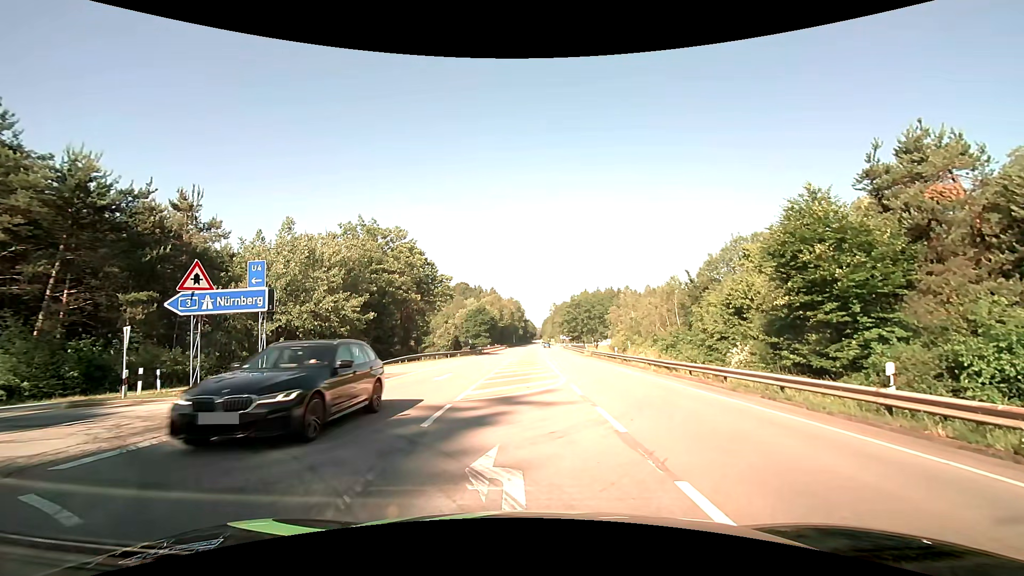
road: secondary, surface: asphalt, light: Day
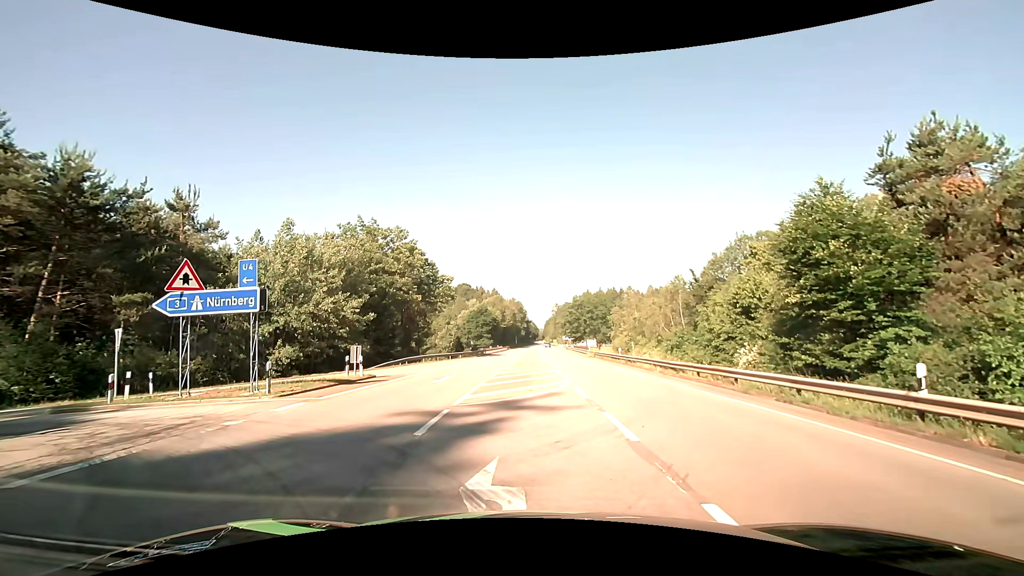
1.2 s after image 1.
(0.0, +0.7) m; 0°
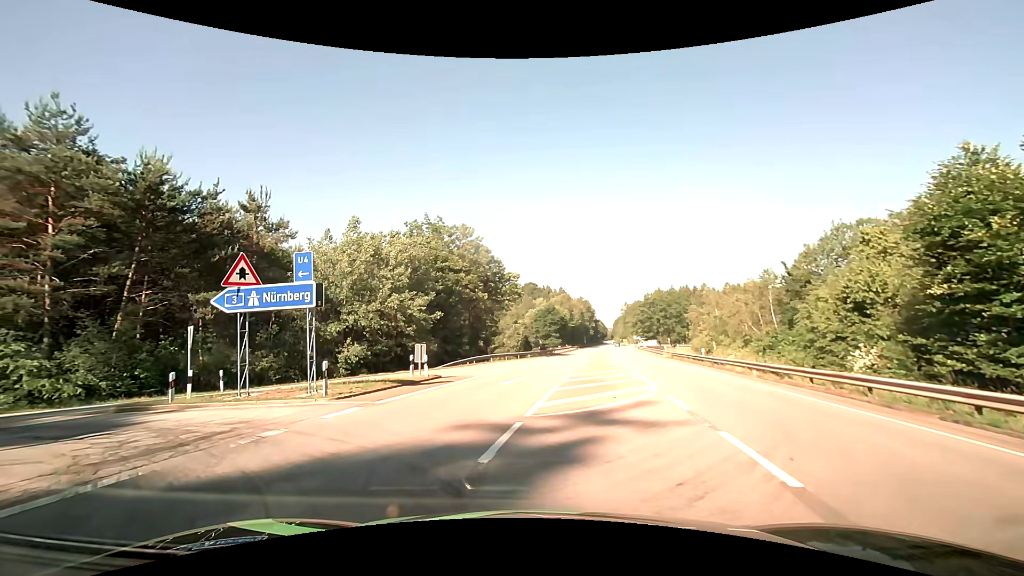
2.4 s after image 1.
(-0.1, +2.1) m; -7°
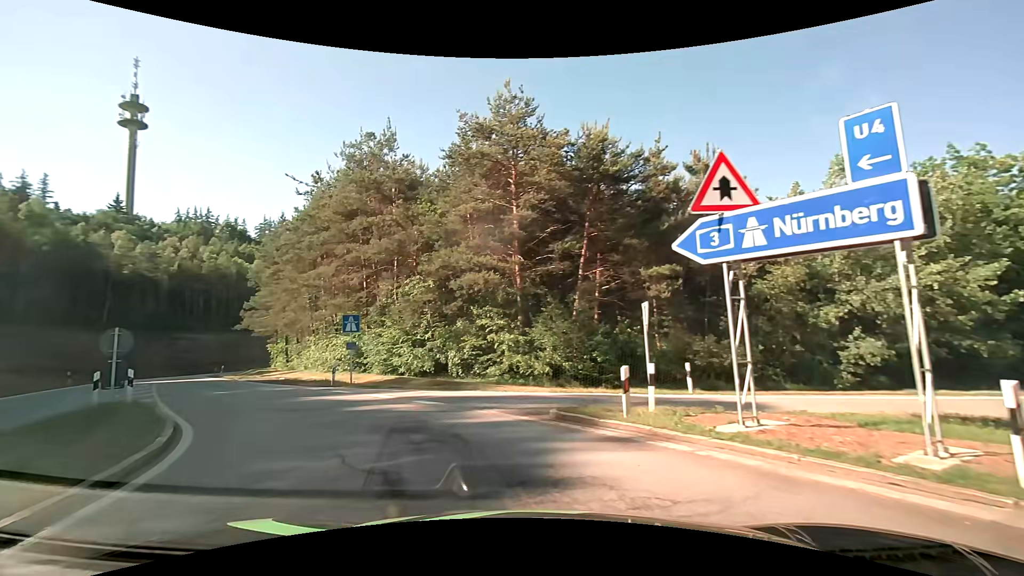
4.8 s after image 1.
(-4.0, +8.3) m; -50°
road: motorway_link
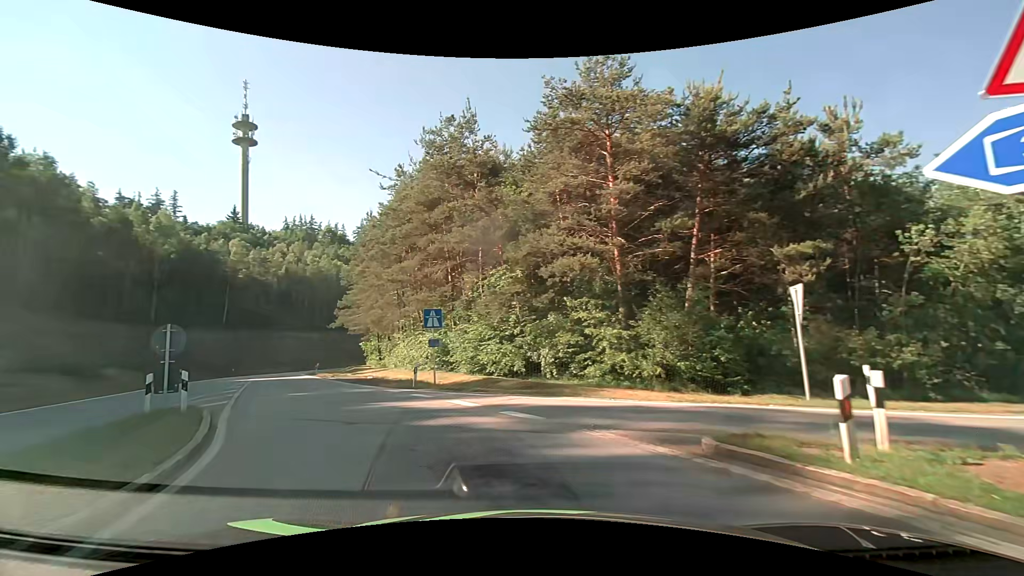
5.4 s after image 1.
(-0.2, +3.1) m; -7°
